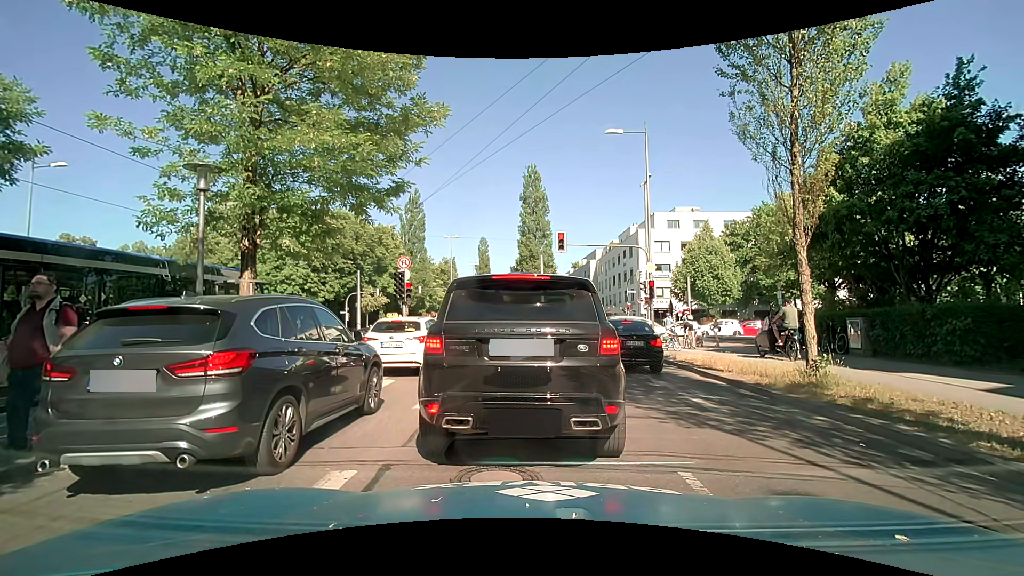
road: secondary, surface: asphalt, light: Day
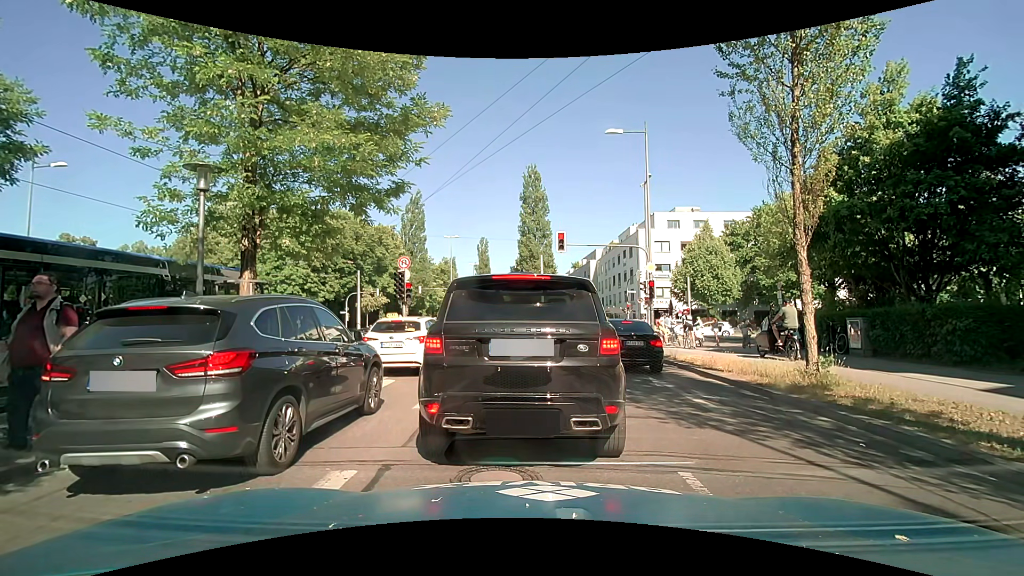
(0.0, 0.0) m; 0°
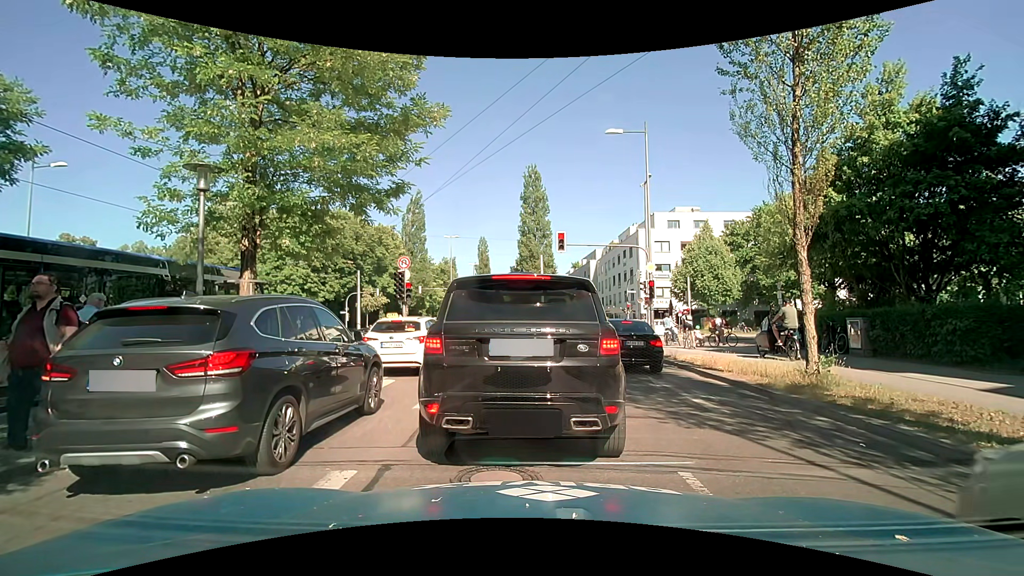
(0.0, 0.0) m; 0°
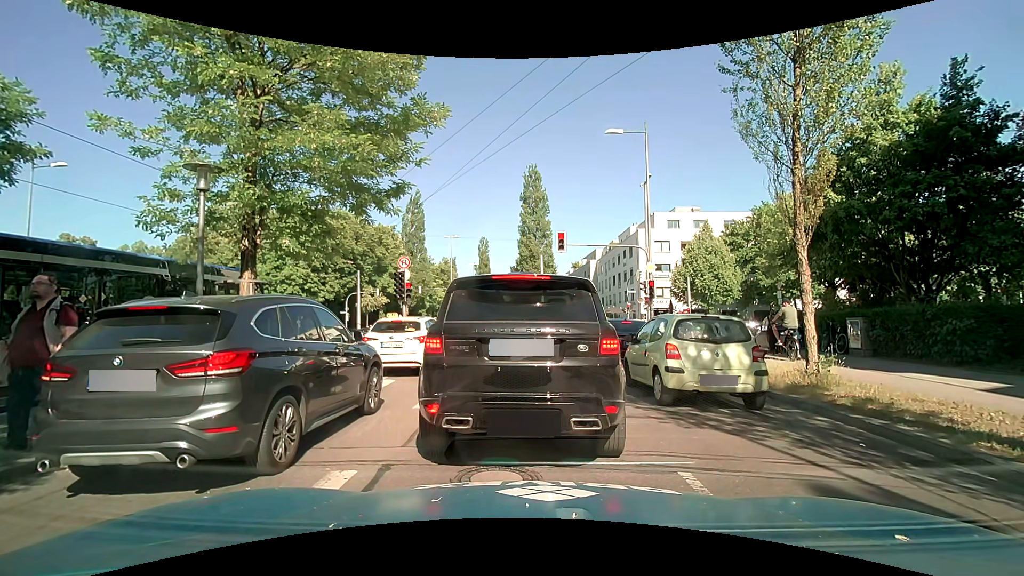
(0.0, 0.0) m; 0°
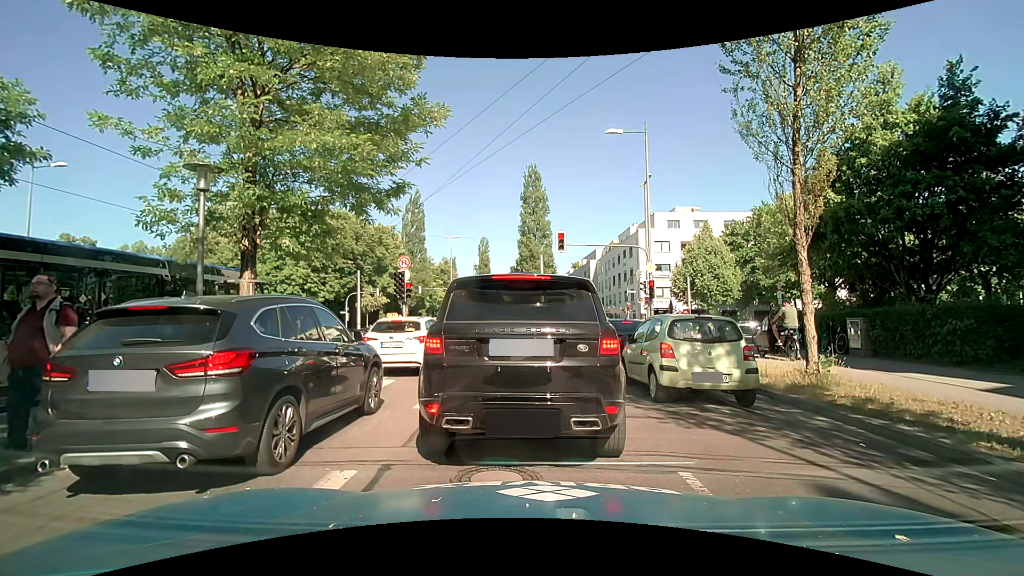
(0.0, 0.0) m; 0°
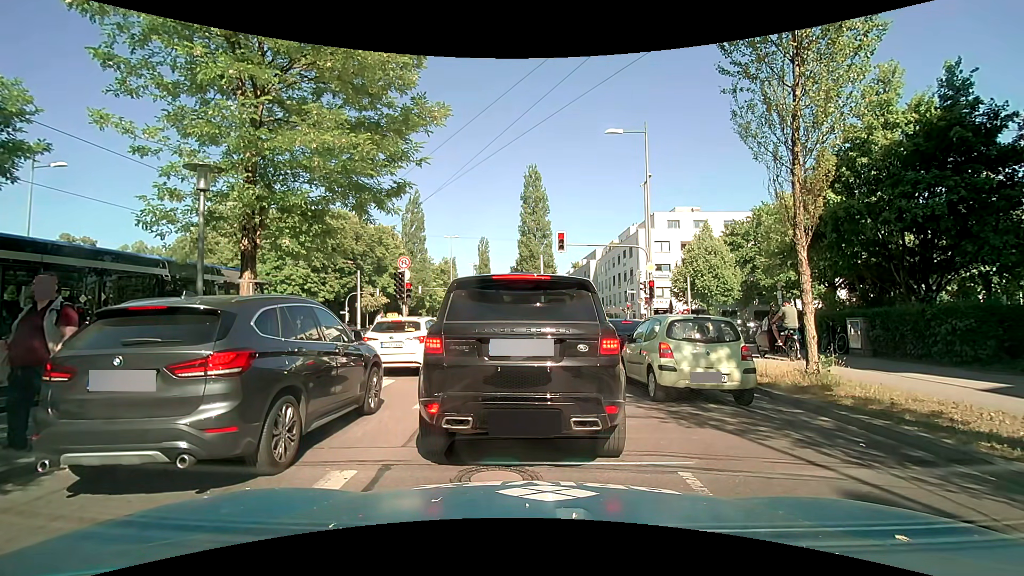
(0.0, 0.0) m; 0°
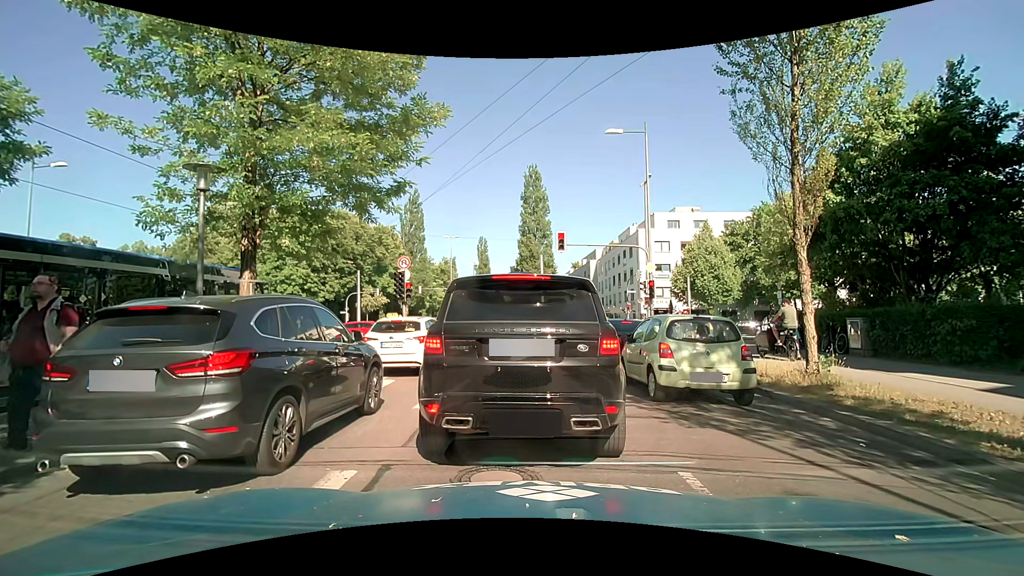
(0.0, 0.0) m; 0°
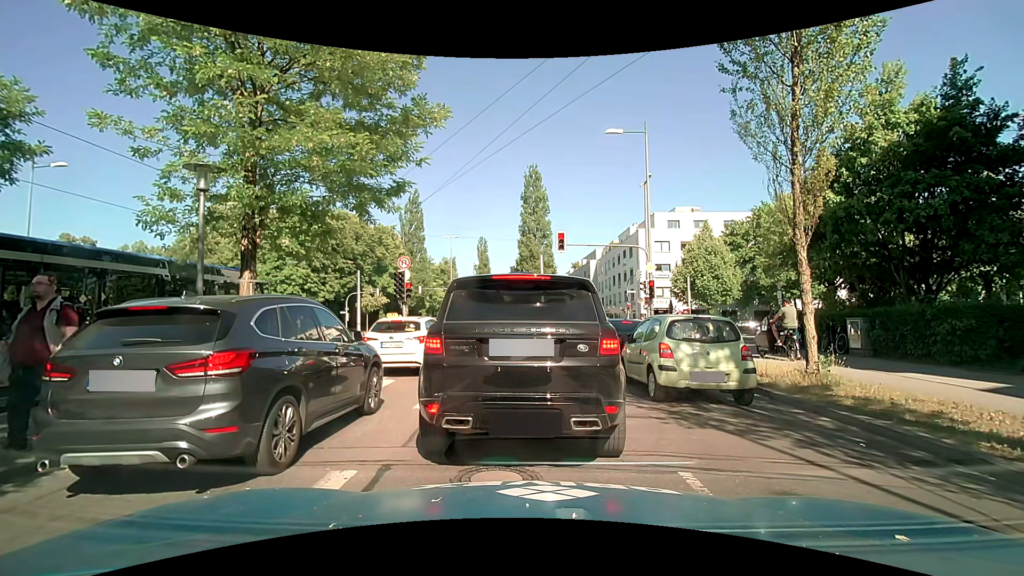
(0.0, 0.0) m; 0°
(0, +10) (-1, +20) (-2, +30) (-4, +40) (-6, +50) (-7, +59) (-8, +69) (-9, +79) (-10, +89) (-10, +99) m
